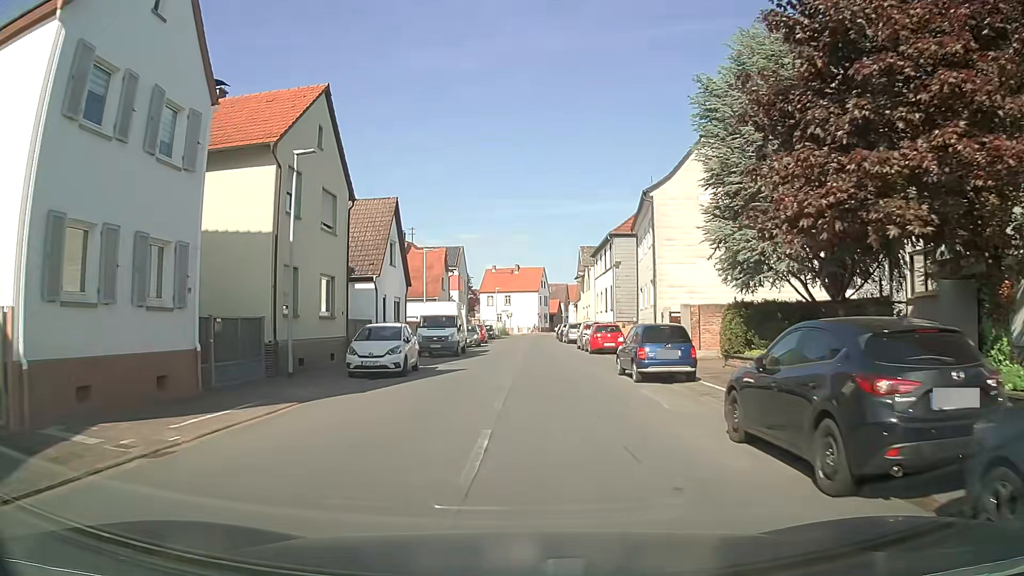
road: unclassified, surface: asphalt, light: Day
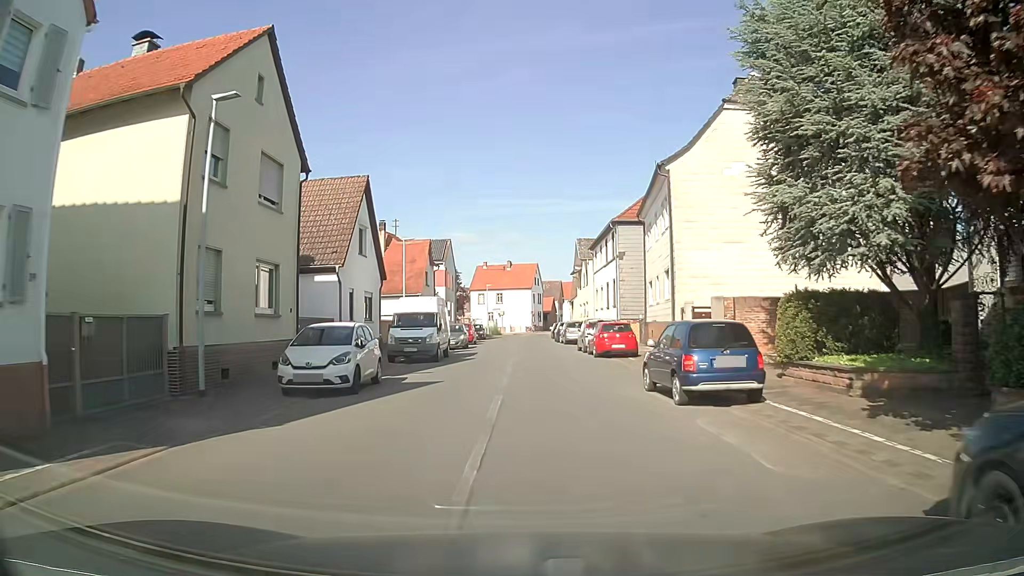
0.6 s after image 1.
(0.0, +5.1) m; +1°
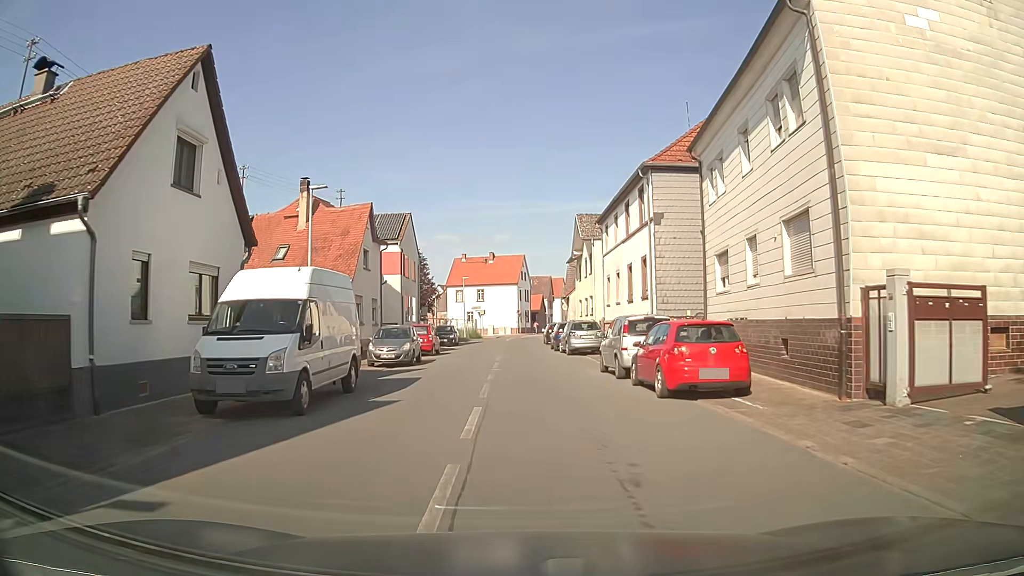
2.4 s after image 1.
(+0.2, +15.1) m; +1°
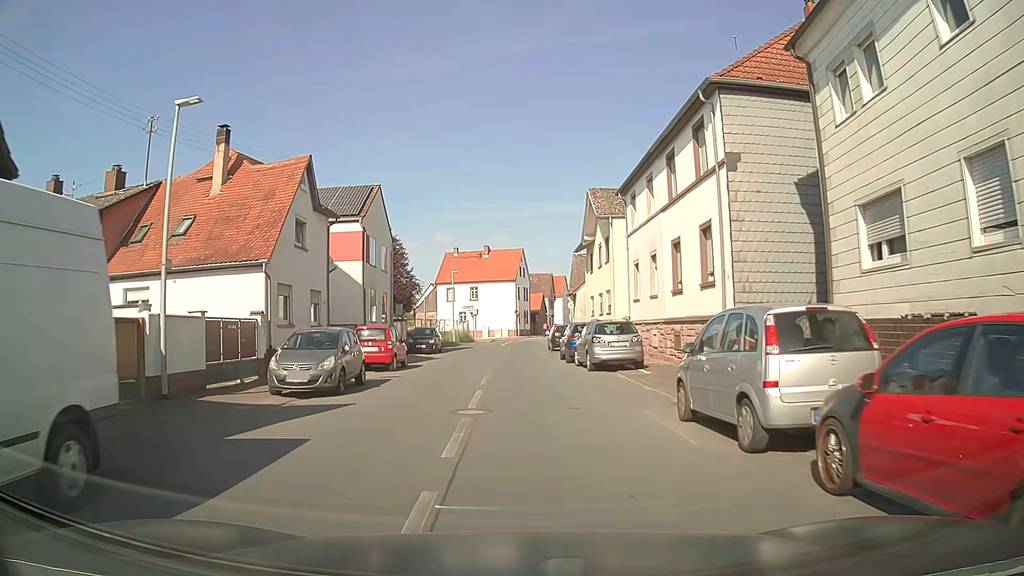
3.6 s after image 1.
(-0.1, +10.0) m; 0°
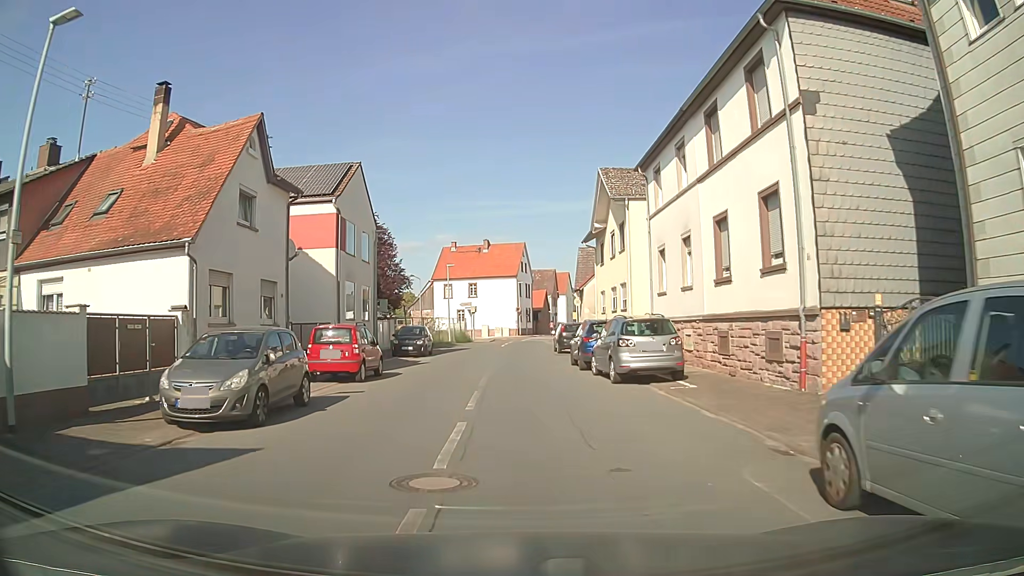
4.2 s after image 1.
(0.0, +5.0) m; 0°
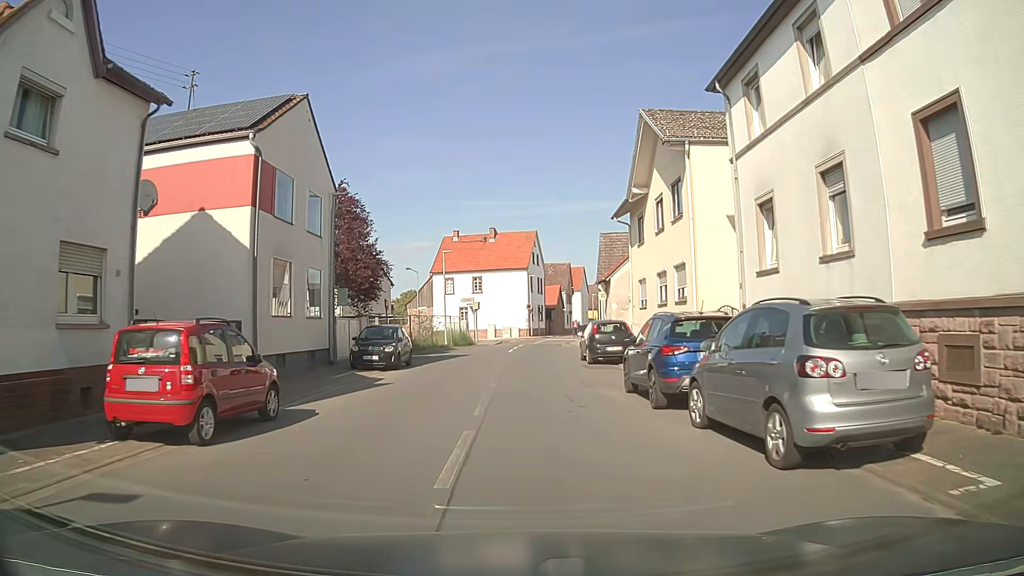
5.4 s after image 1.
(-0.1, +9.9) m; 0°
